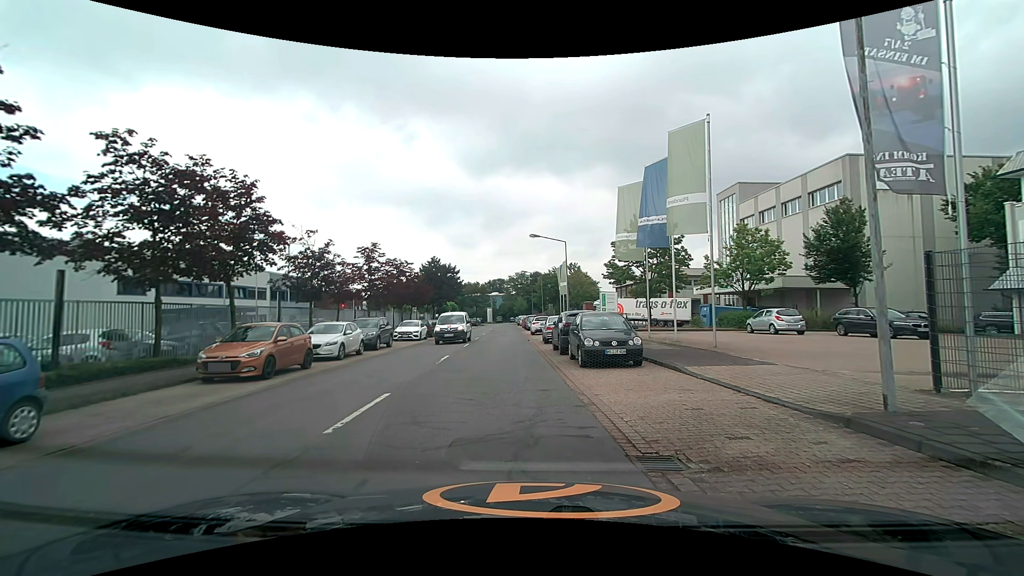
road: unclassified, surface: asphalt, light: Day
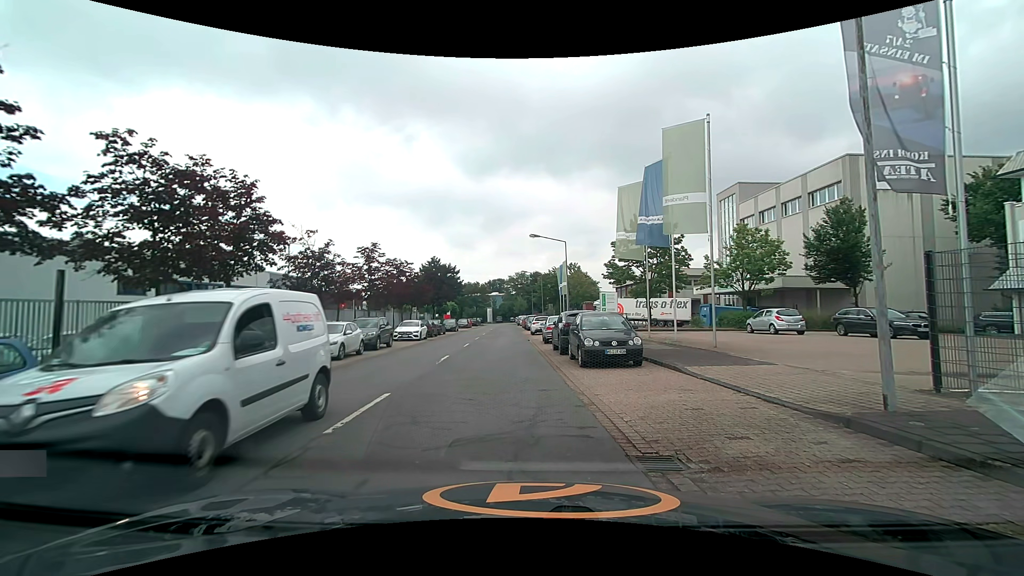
(0.0, 0.0) m; 0°
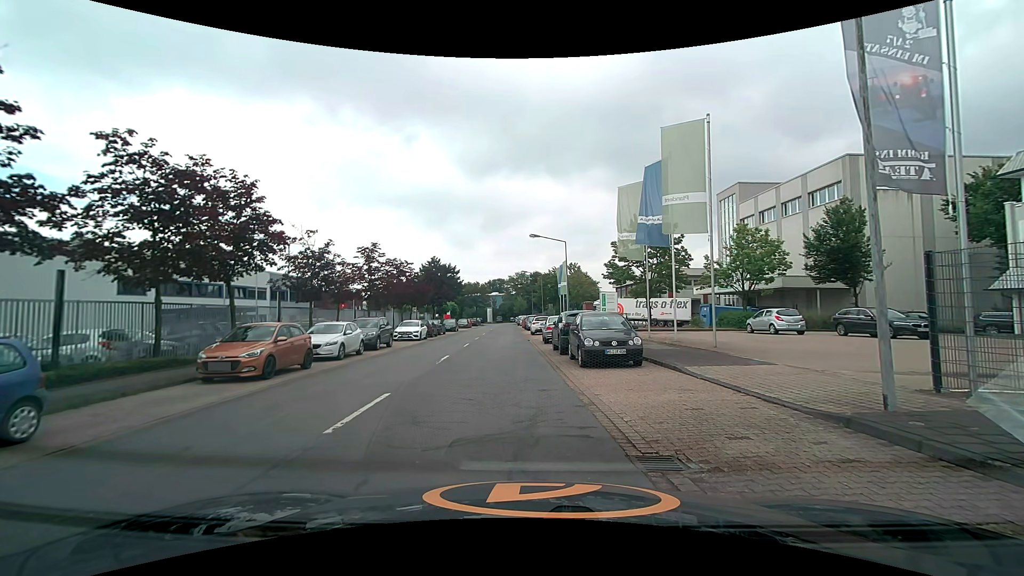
(0.0, 0.0) m; 0°
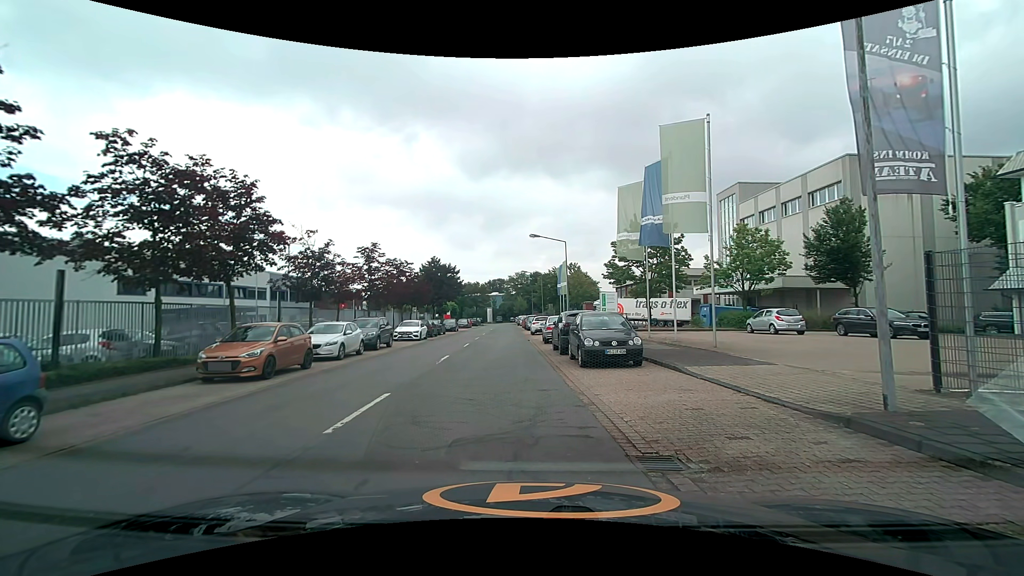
(0.0, 0.0) m; 0°
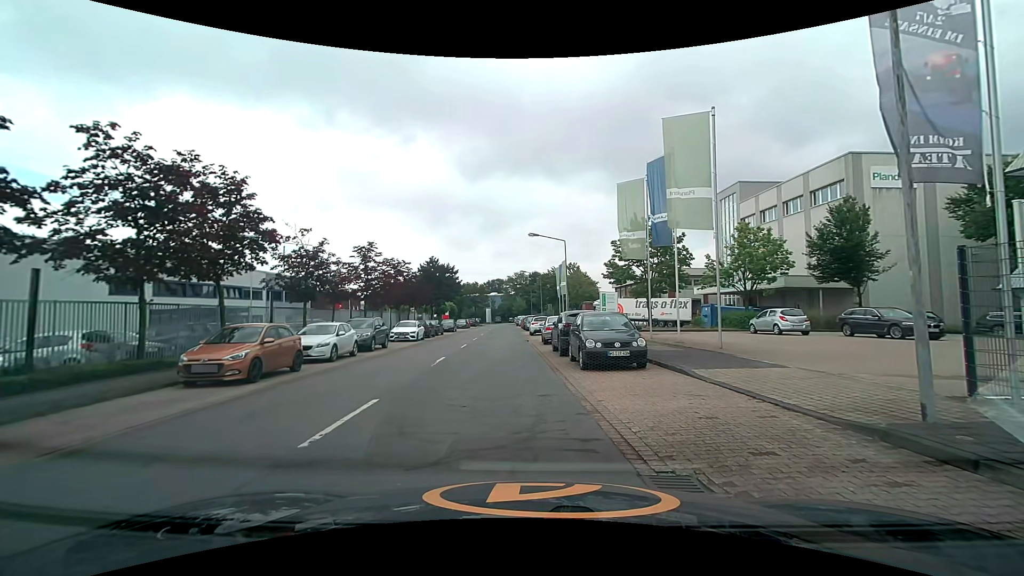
(0.0, +0.6) m; 0°
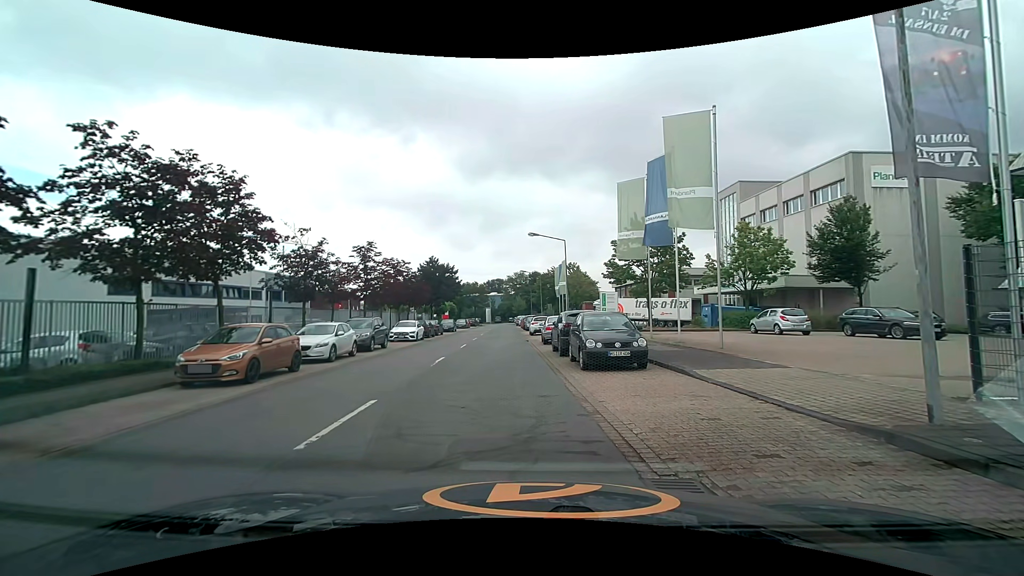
(0.0, +0.1) m; 0°
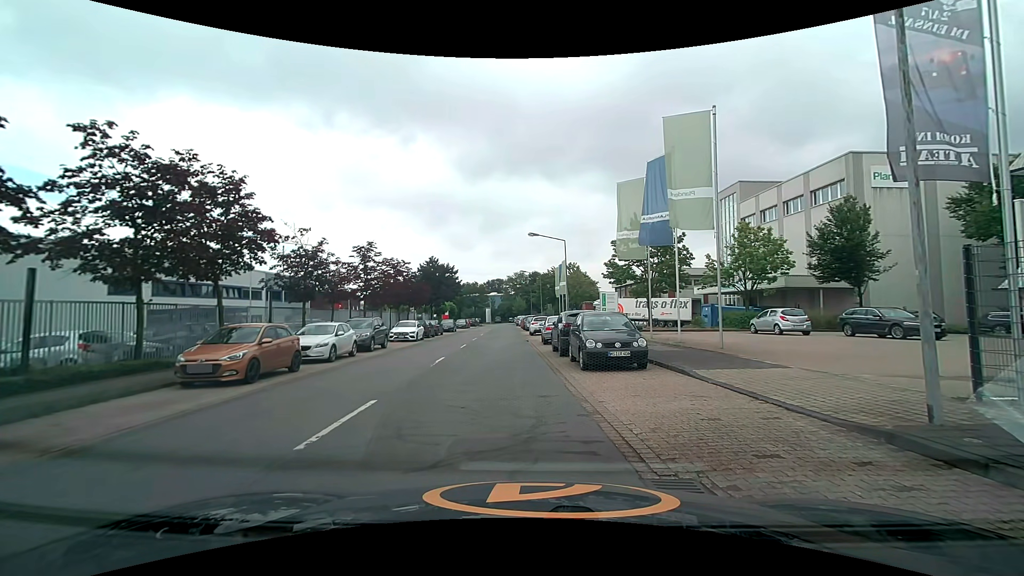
(0.0, 0.0) m; 0°
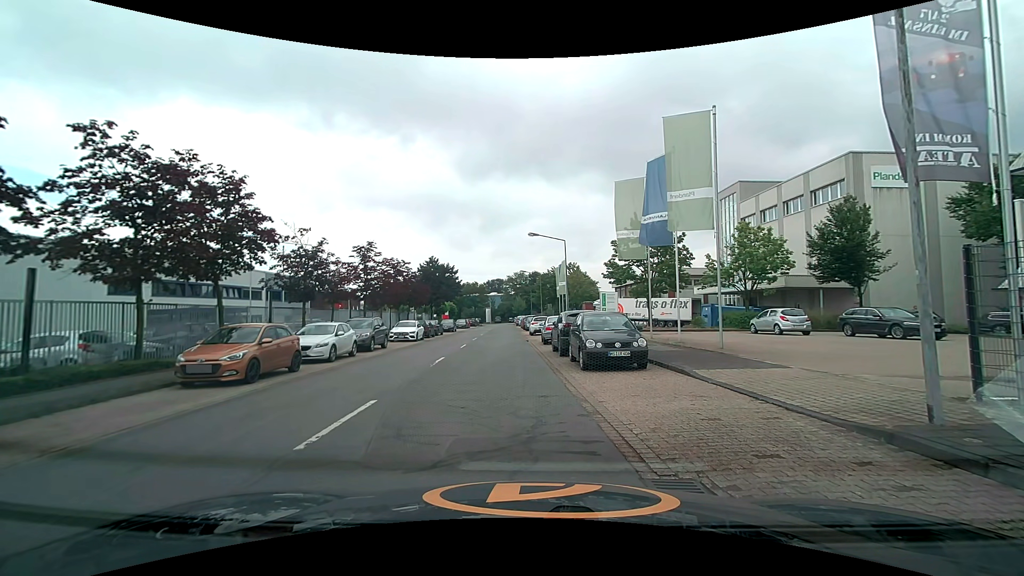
(0.0, 0.0) m; 0°
